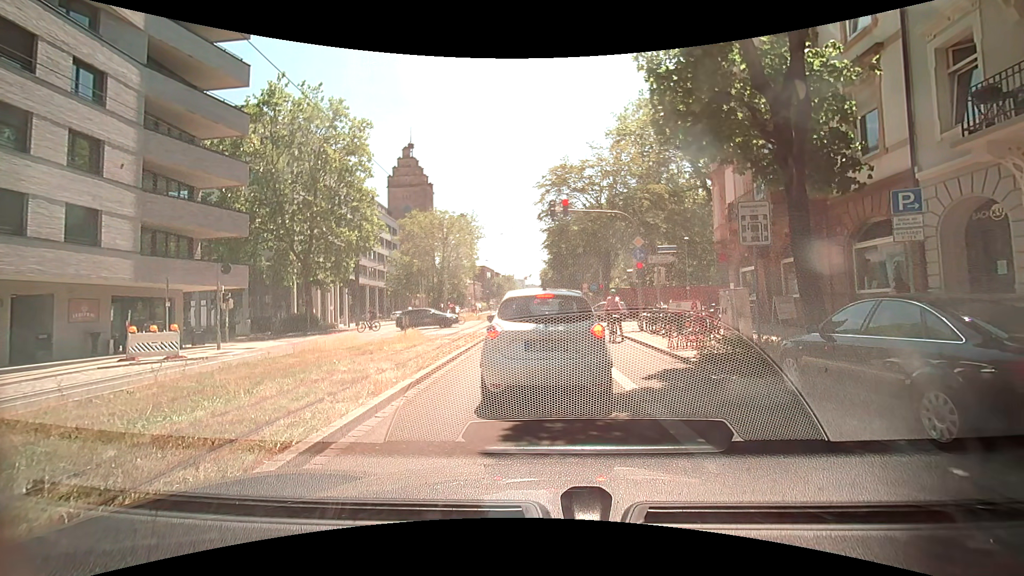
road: primary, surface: asphalt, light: Day
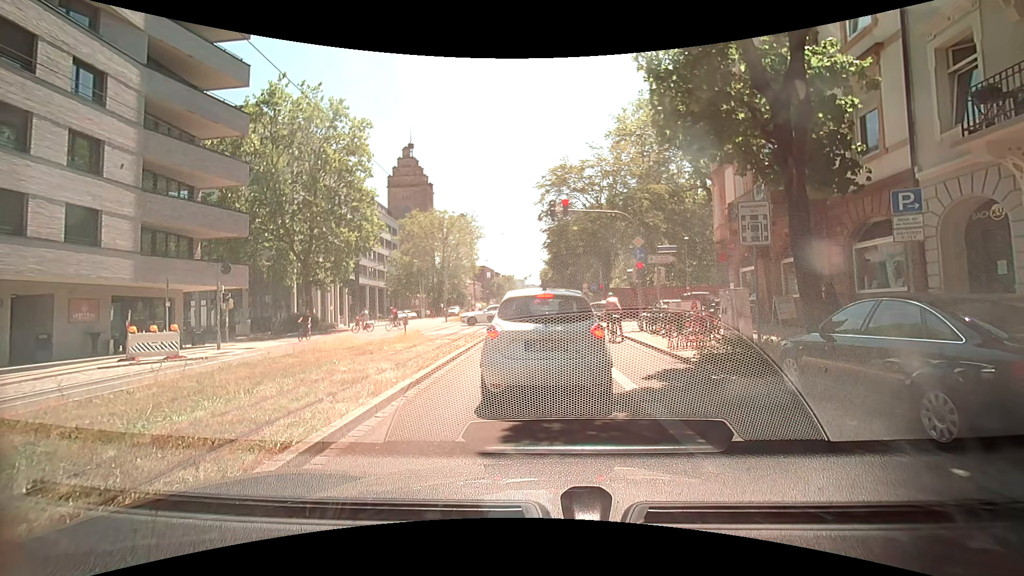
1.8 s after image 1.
(0.0, 0.0) m; 0°
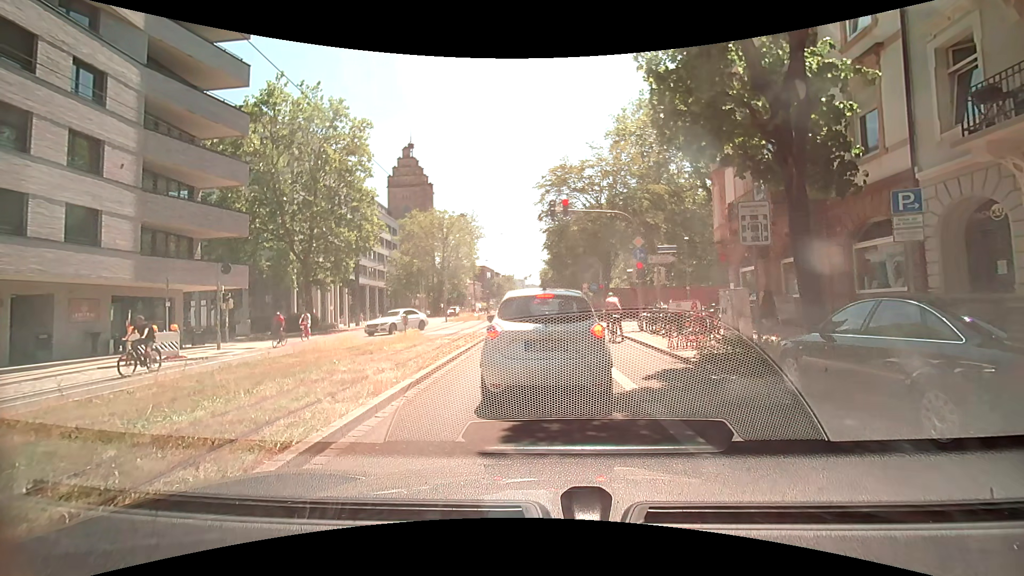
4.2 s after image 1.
(0.0, 0.0) m; 0°
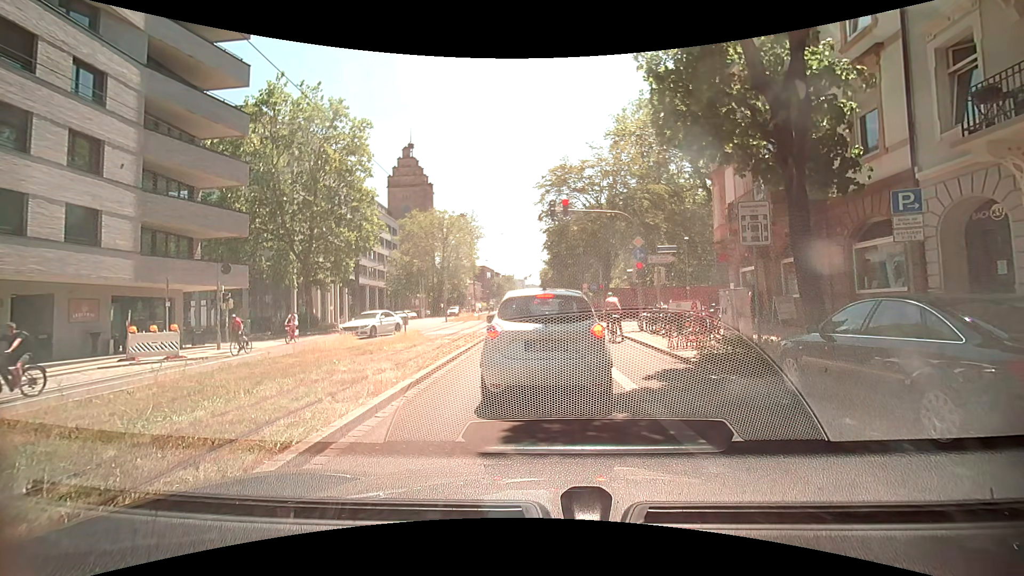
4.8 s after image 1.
(0.0, 0.0) m; 0°
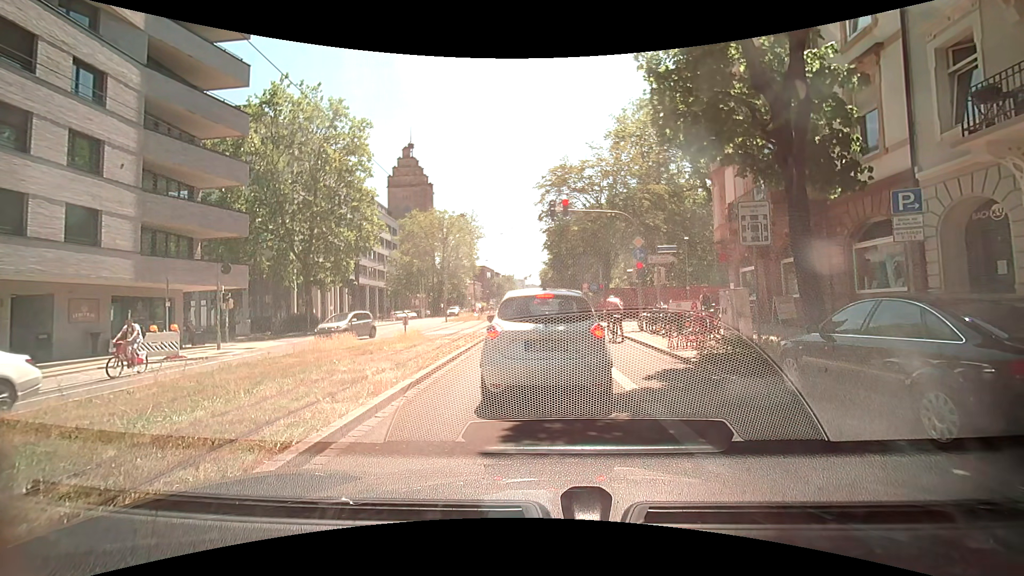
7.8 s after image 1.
(0.0, 0.0) m; 0°
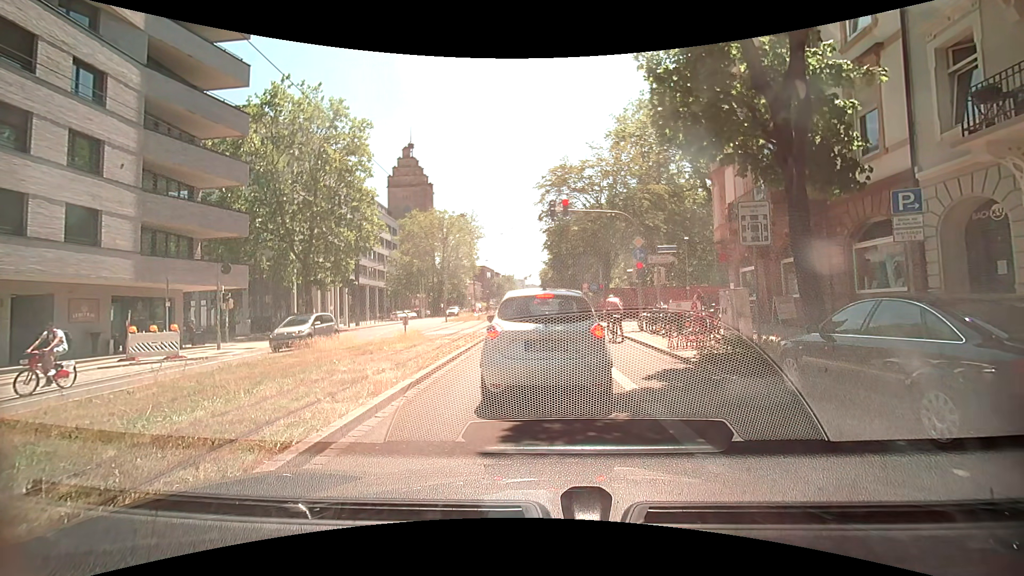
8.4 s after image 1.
(0.0, 0.0) m; 0°
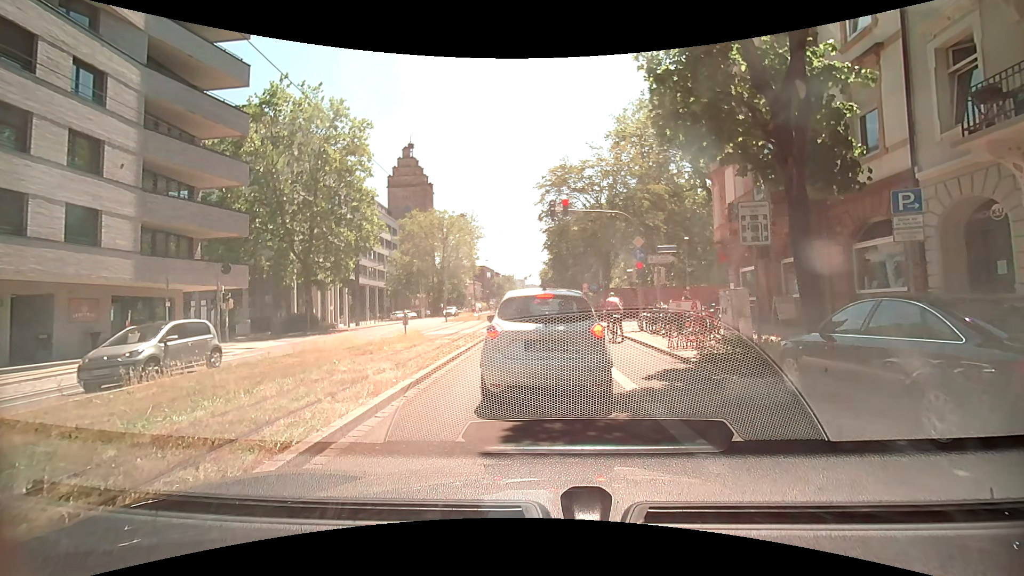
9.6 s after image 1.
(0.0, 0.0) m; 0°
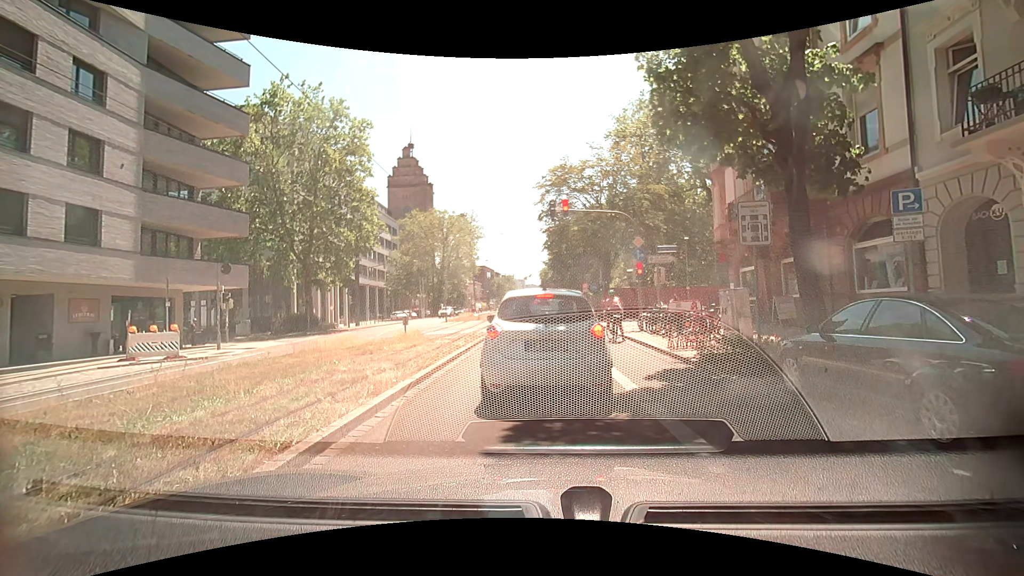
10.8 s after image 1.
(0.0, 0.0) m; 0°
